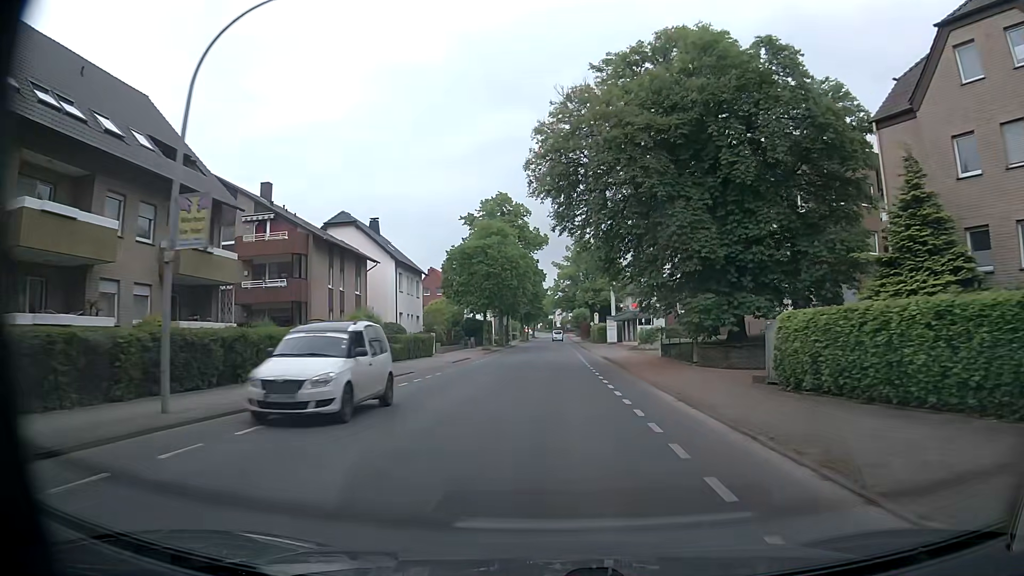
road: tertiary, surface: asphalt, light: Day
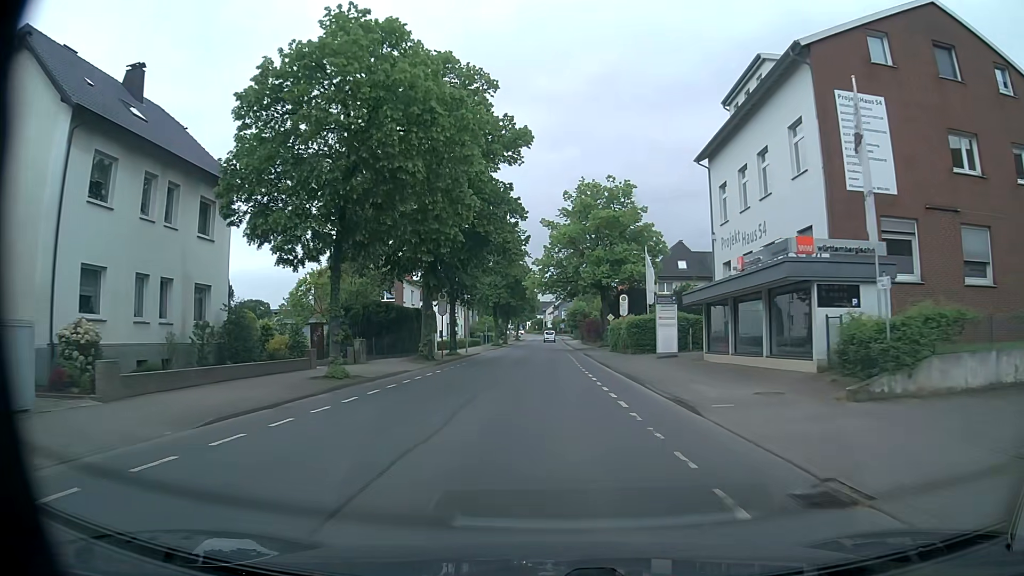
(+0.8, +40.6) m; +1°
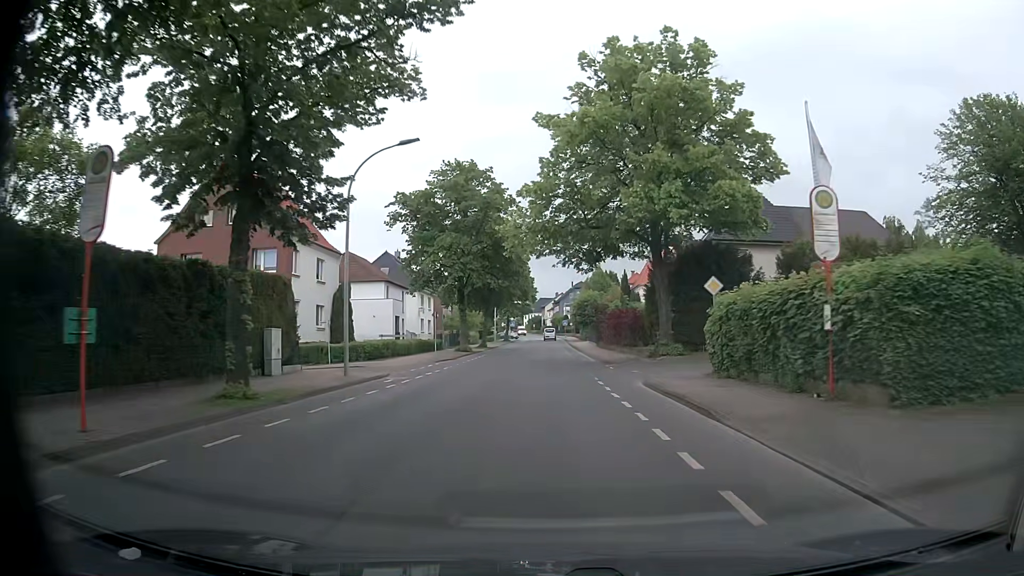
(0.0, +32.4) m; 0°
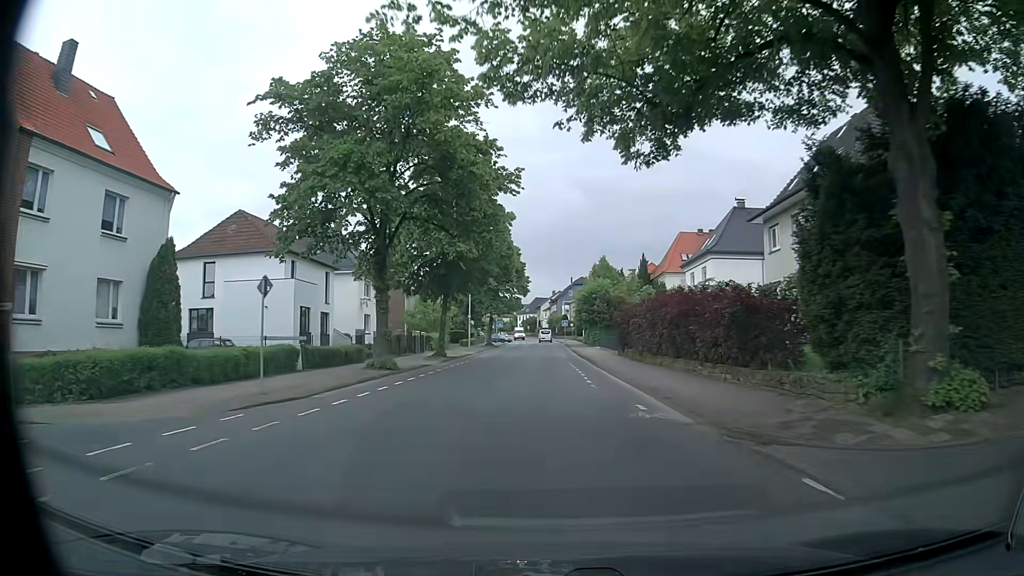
(-0.1, +24.2) m; 0°
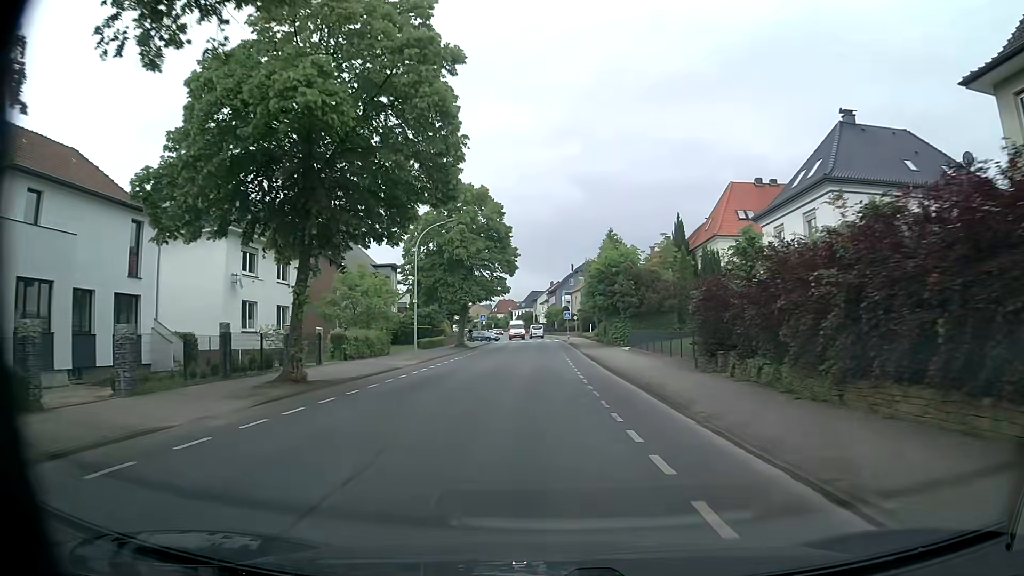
(+0.2, +24.1) m; 0°
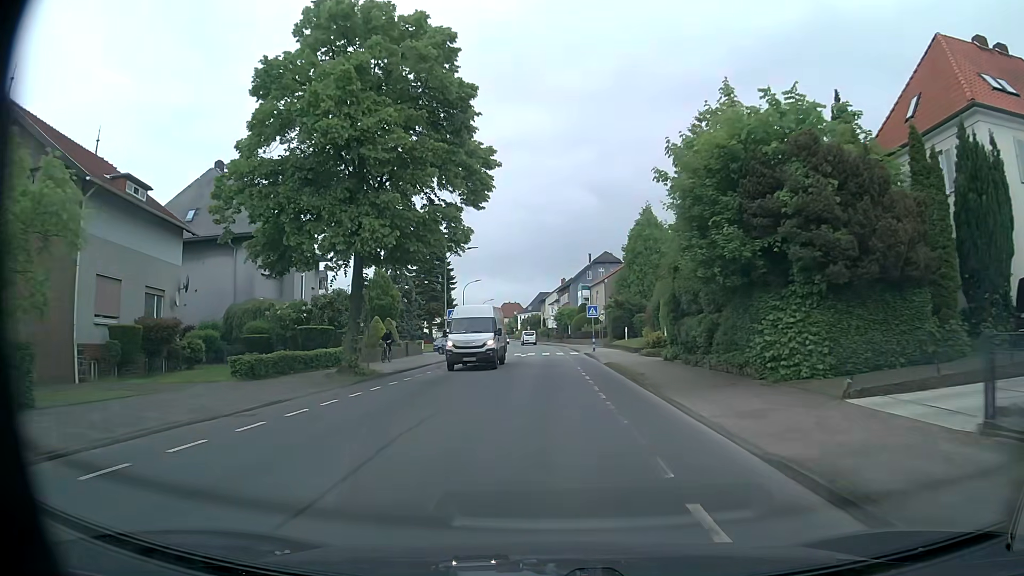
(0.0, +32.2) m; -1°
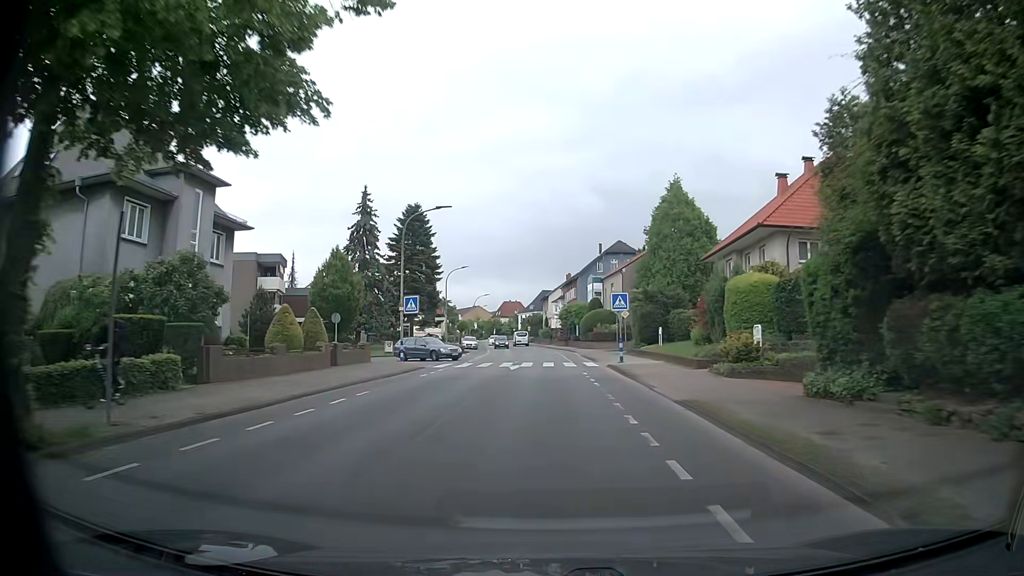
(-0.1, +16.1) m; -1°
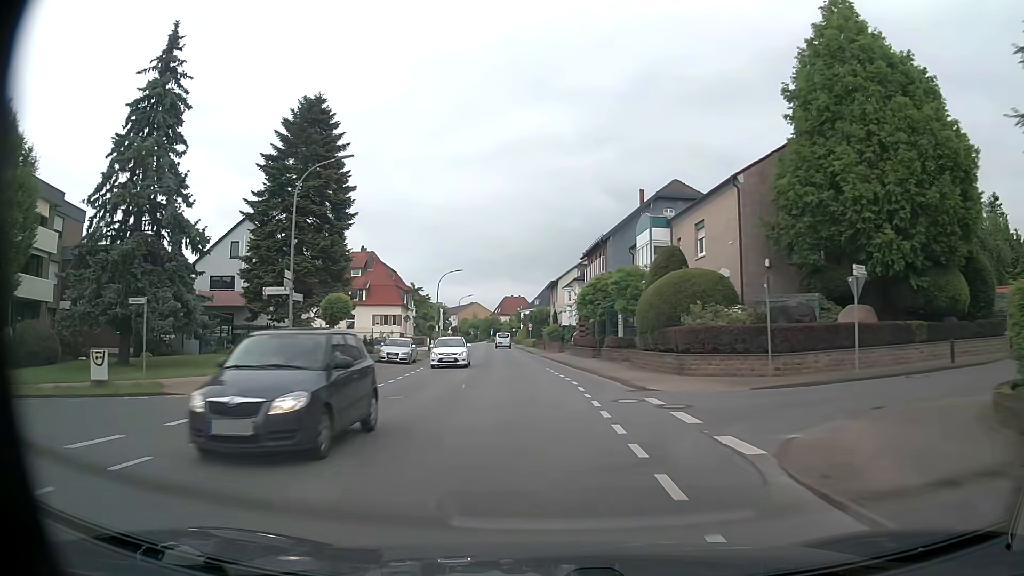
(+0.2, +40.3) m; 0°
